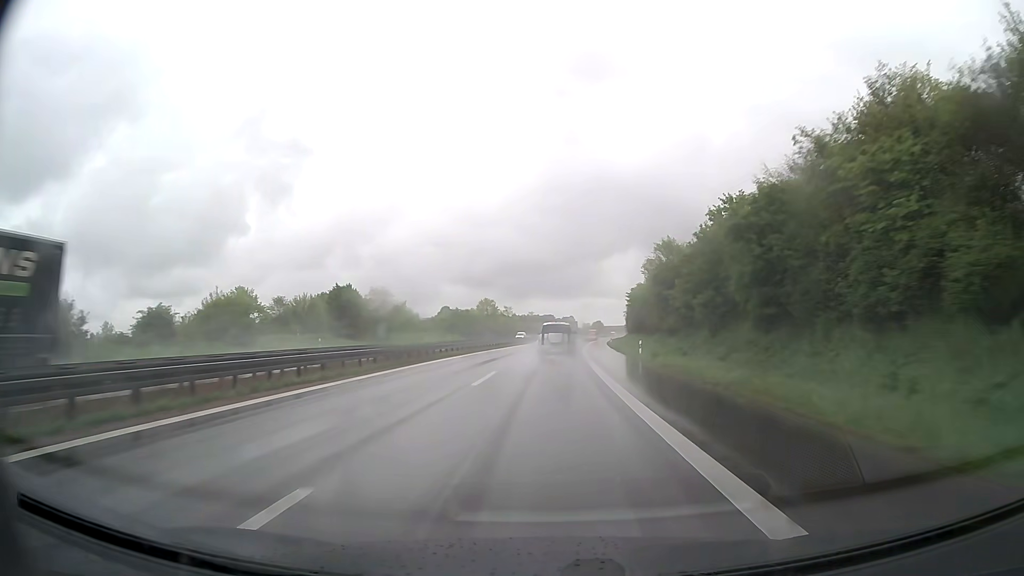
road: trunk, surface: asphalt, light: Day
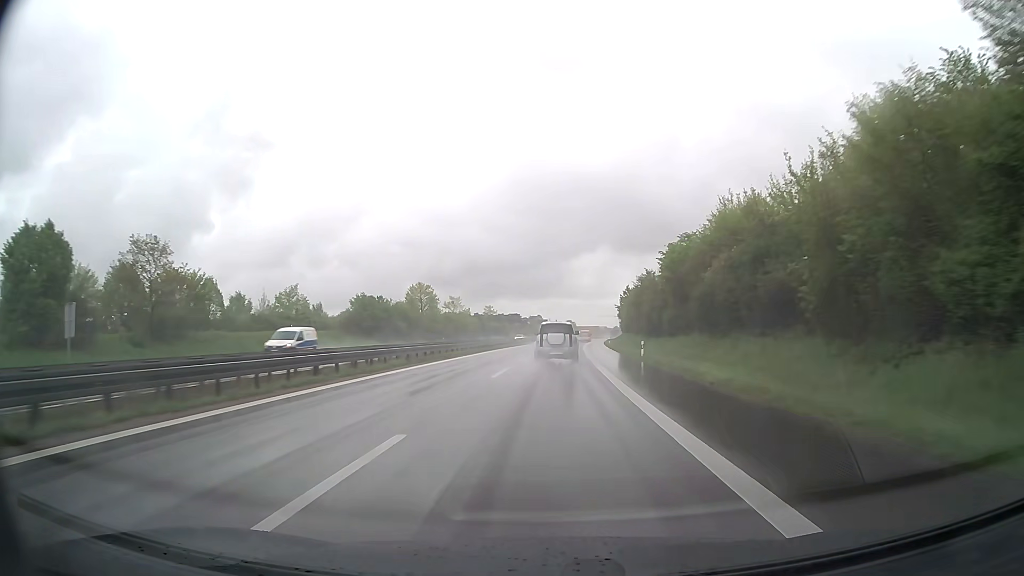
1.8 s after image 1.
(+1.2, +51.1) m; +3°
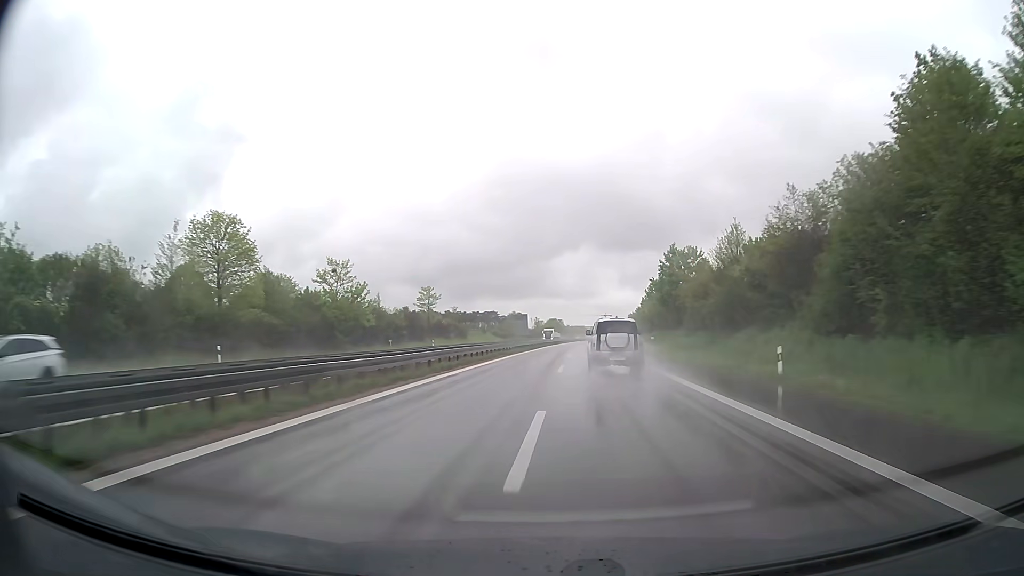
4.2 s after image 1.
(+1.0, +69.5) m; +2°
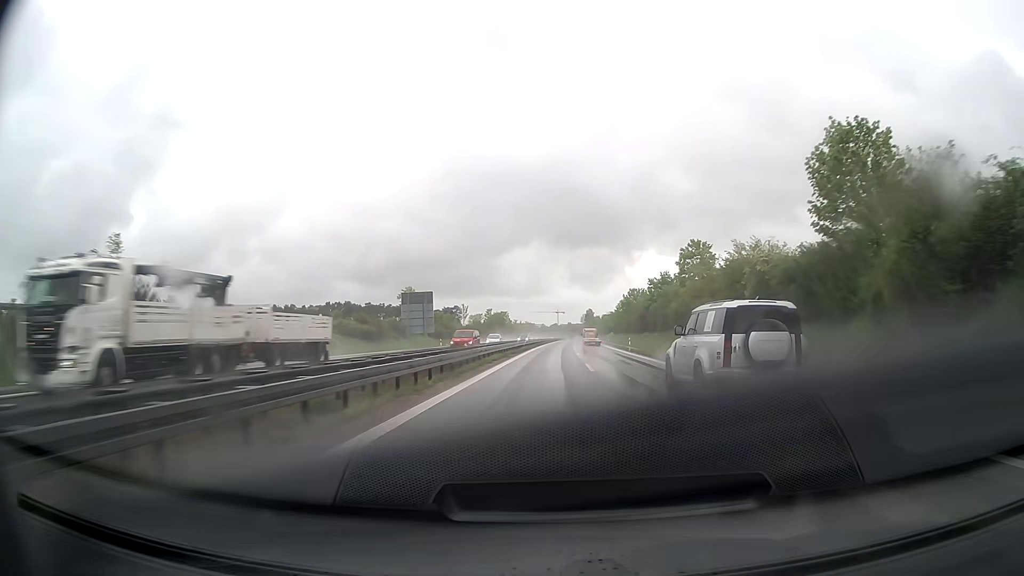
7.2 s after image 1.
(+3.7, +90.3) m; +4°
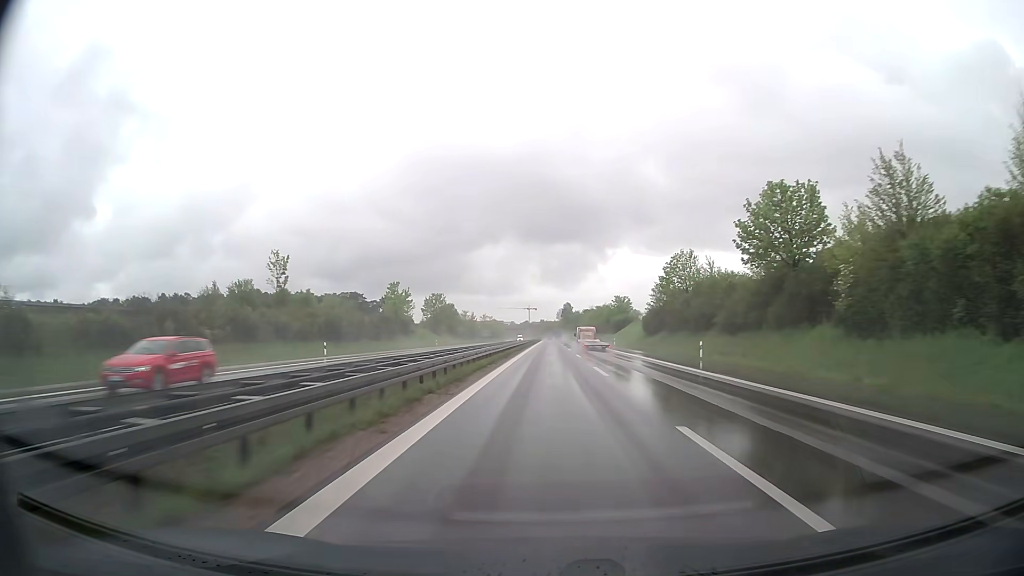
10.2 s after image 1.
(+2.1, +93.6) m; +2°
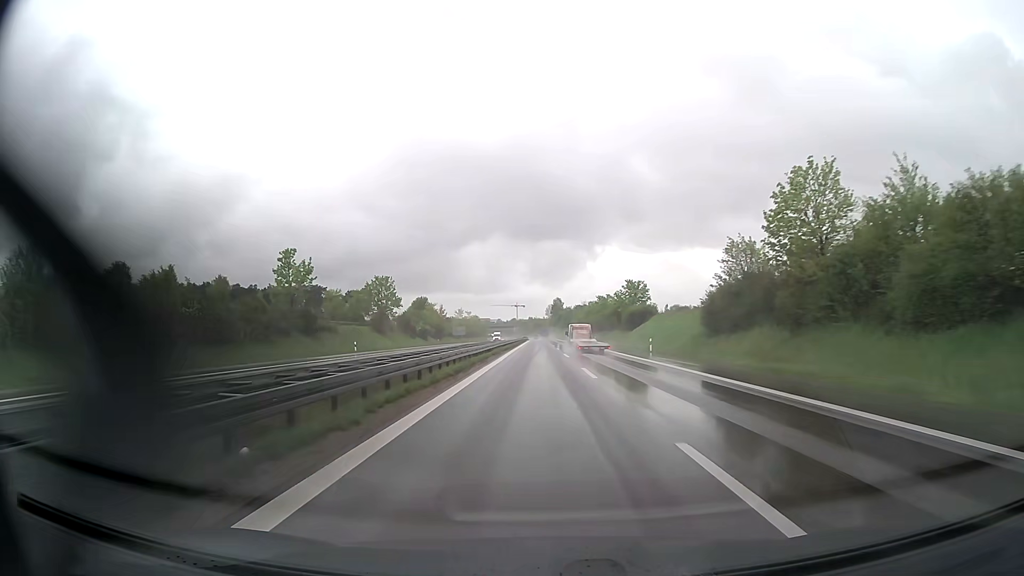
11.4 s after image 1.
(+0.4, +37.9) m; +1°
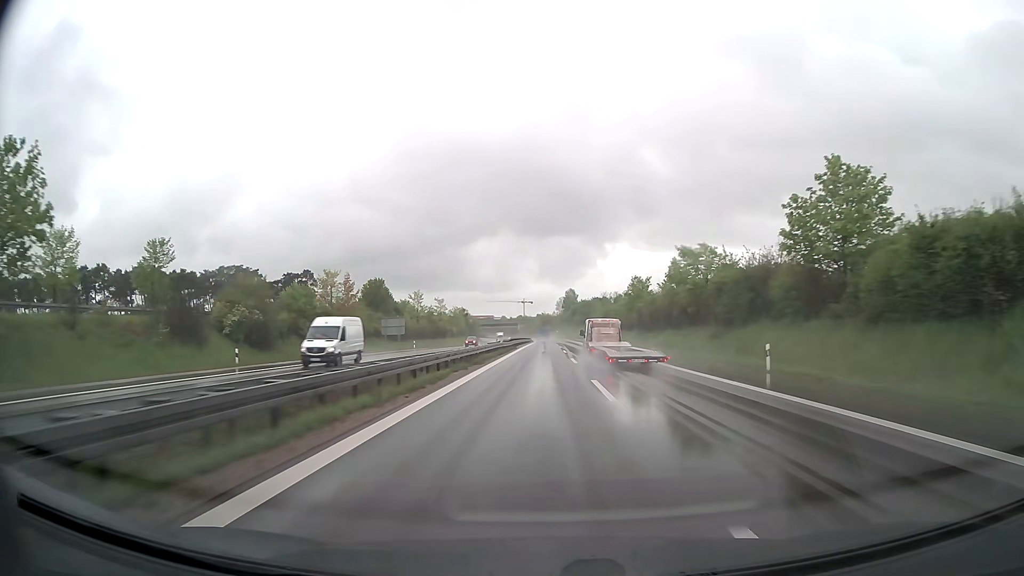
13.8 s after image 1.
(-0.3, +76.2) m; -1°
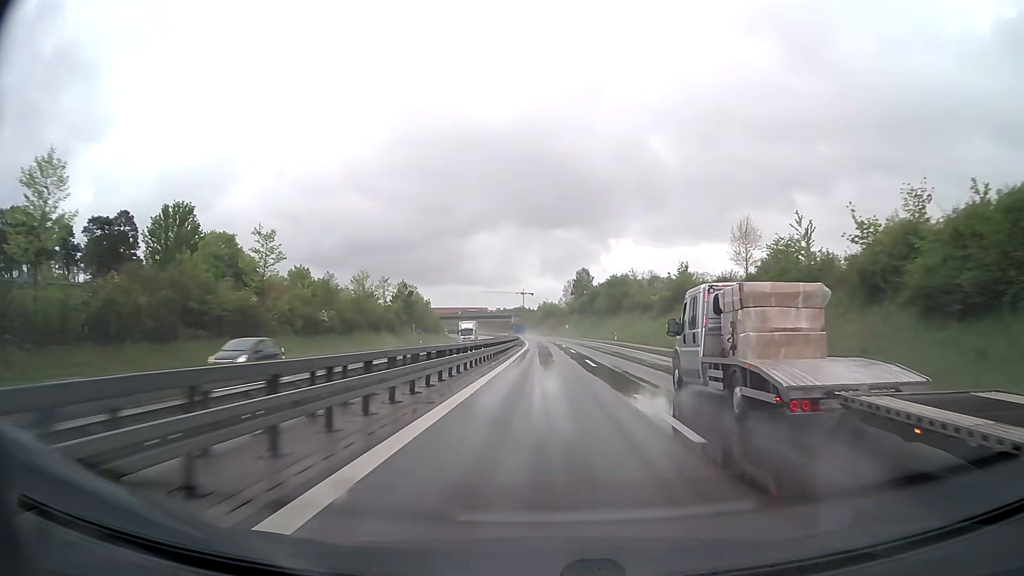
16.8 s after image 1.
(-0.3, +94.8) m; 0°
(0, +10) (0, +20) (0, +30) (0, +40) (0, +50) (0, +60) (0, +70) (0, +80) (0, +90) (0, +100) m
